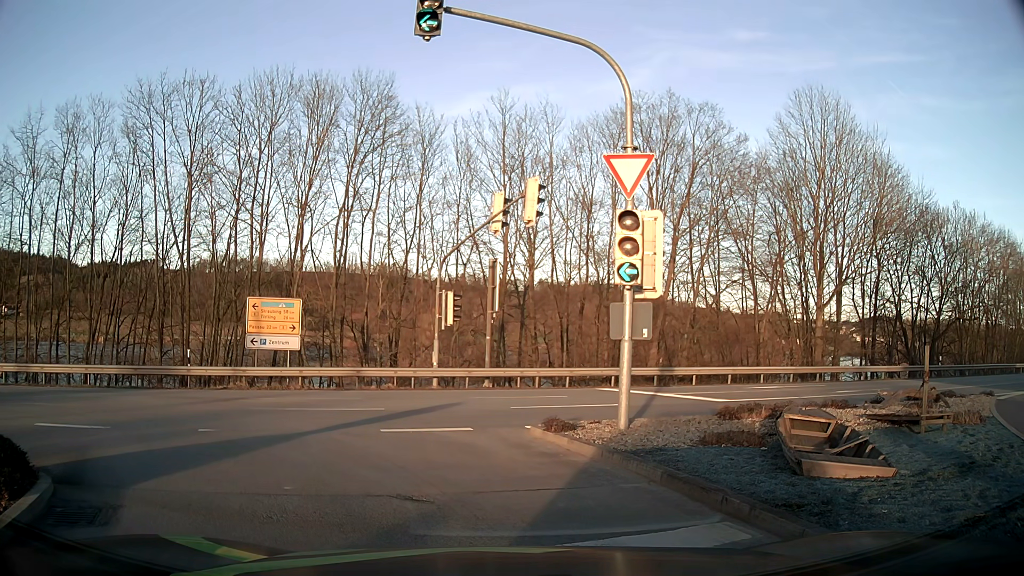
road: tertiary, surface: asphalt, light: Day
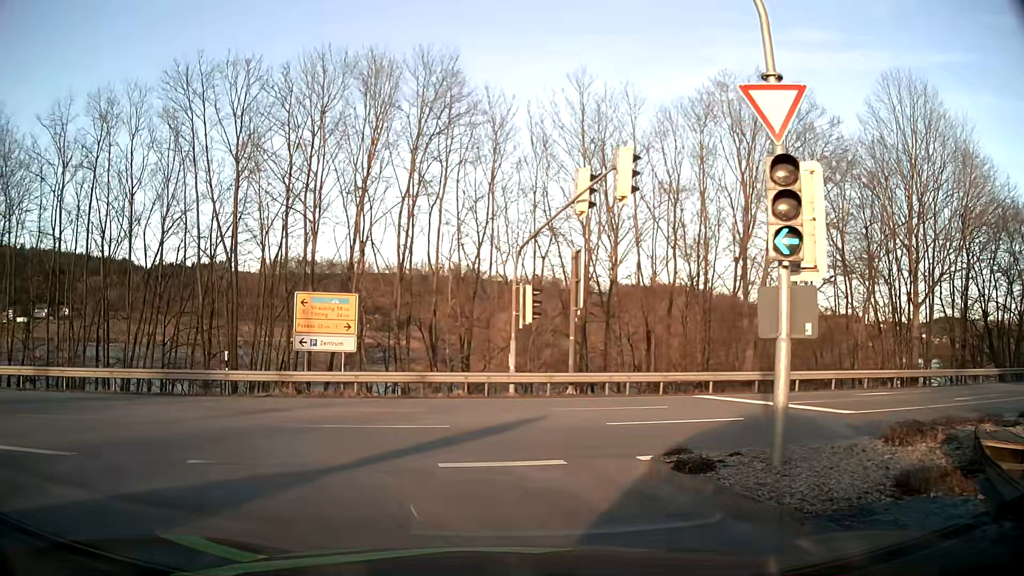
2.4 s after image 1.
(-0.1, +3.3) m; -6°
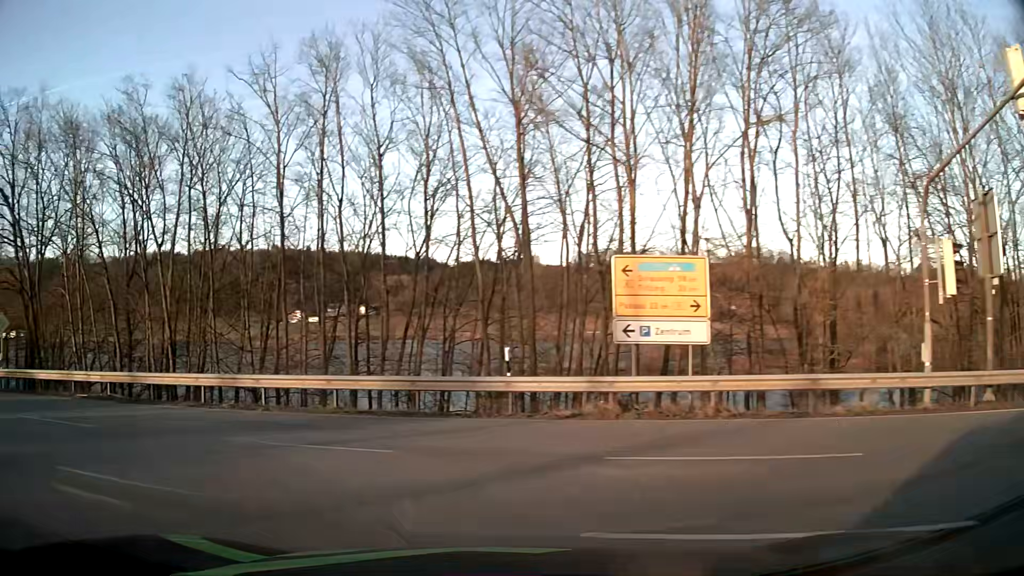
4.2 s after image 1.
(-1.4, +7.5) m; -26°
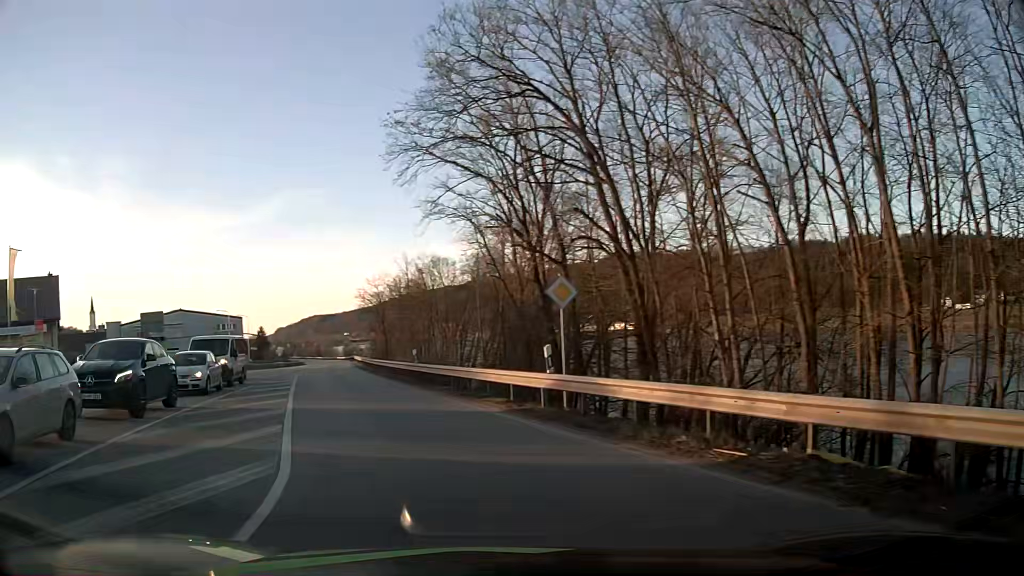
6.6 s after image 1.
(-6.3, +11.5) m; -56°
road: primary
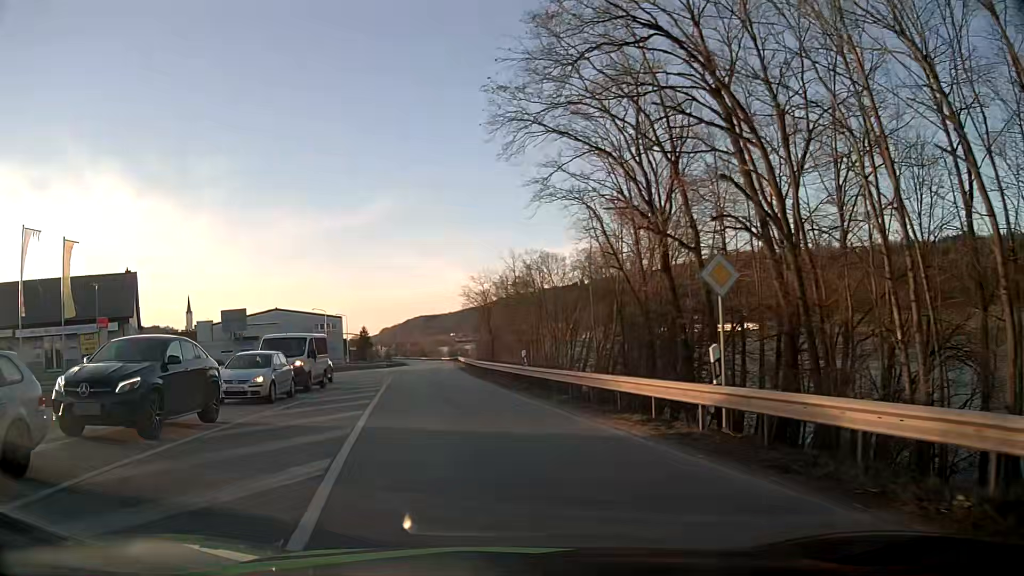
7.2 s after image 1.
(-0.3, +4.0) m; -9°
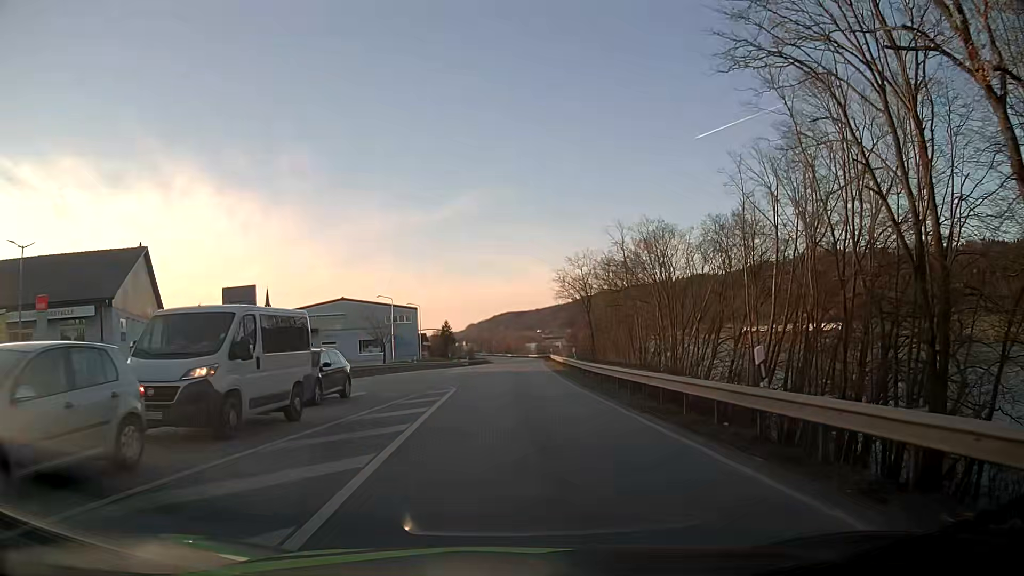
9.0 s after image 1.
(-1.7, +14.7) m; -8°
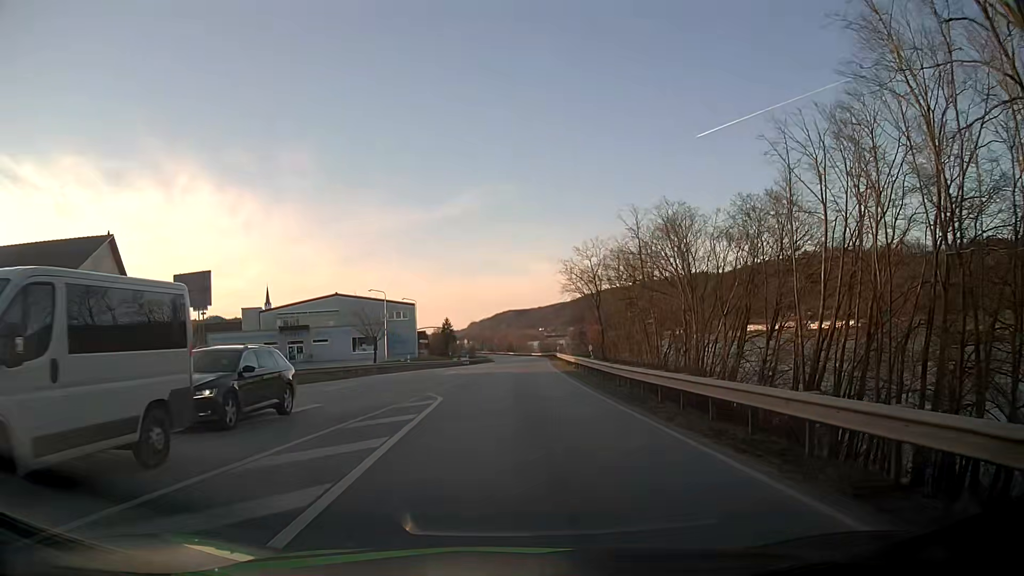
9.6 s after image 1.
(-0.1, +5.9) m; 0°
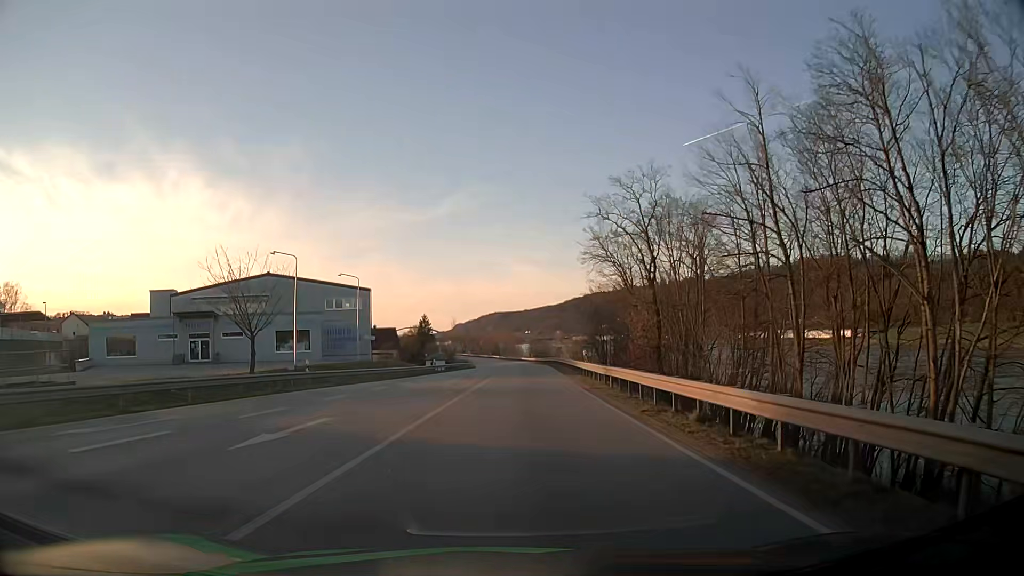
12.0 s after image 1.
(0.0, +28.0) m; +1°
(0, +10) (0, +20) (+1, +30) (+1, +40) (+1, +50) (+1, +60) (+2, +70) (+2, +80) (+2, +90) (+1, +100) m
